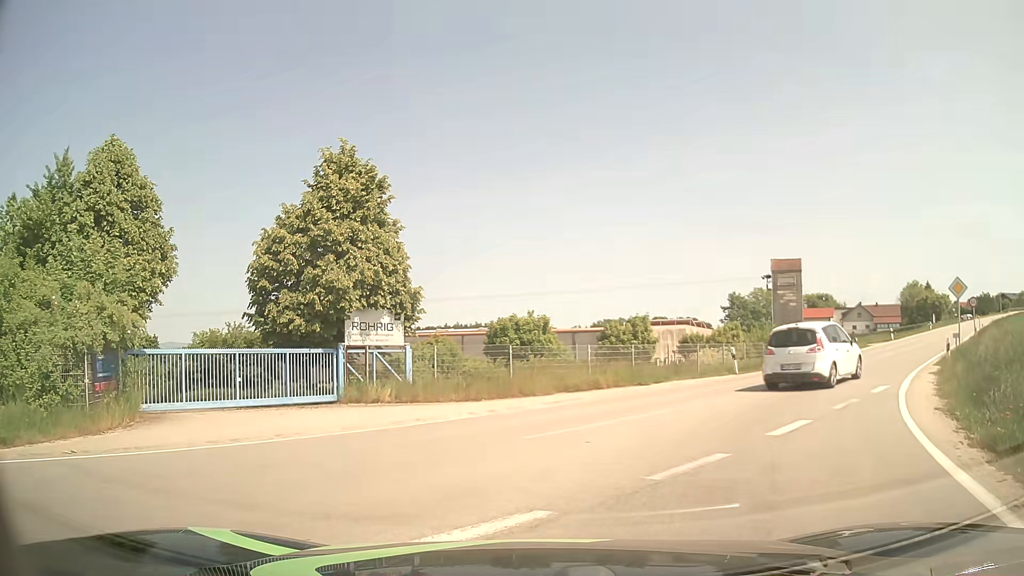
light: Day
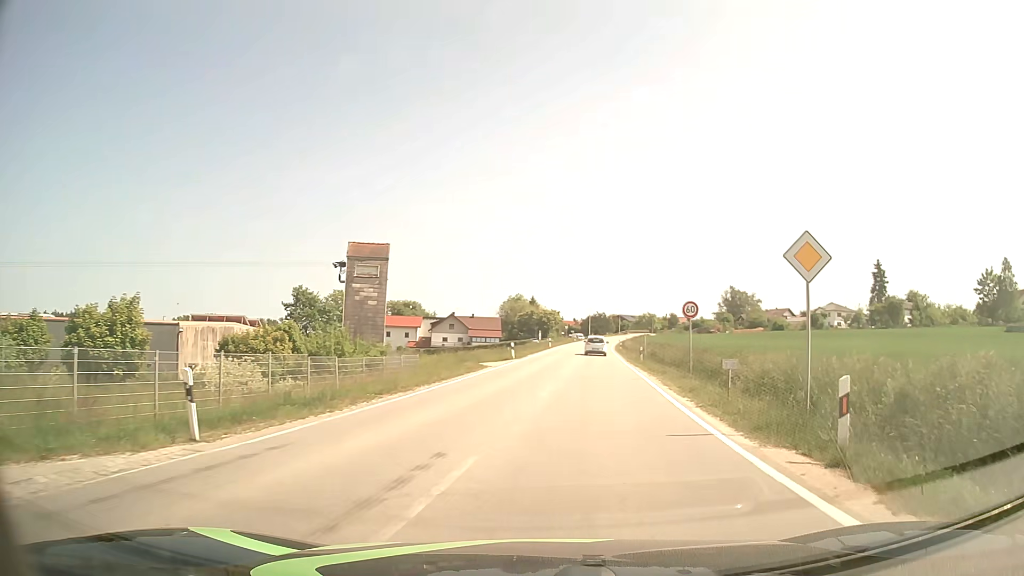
(+5.4, +15.6) m; +36°
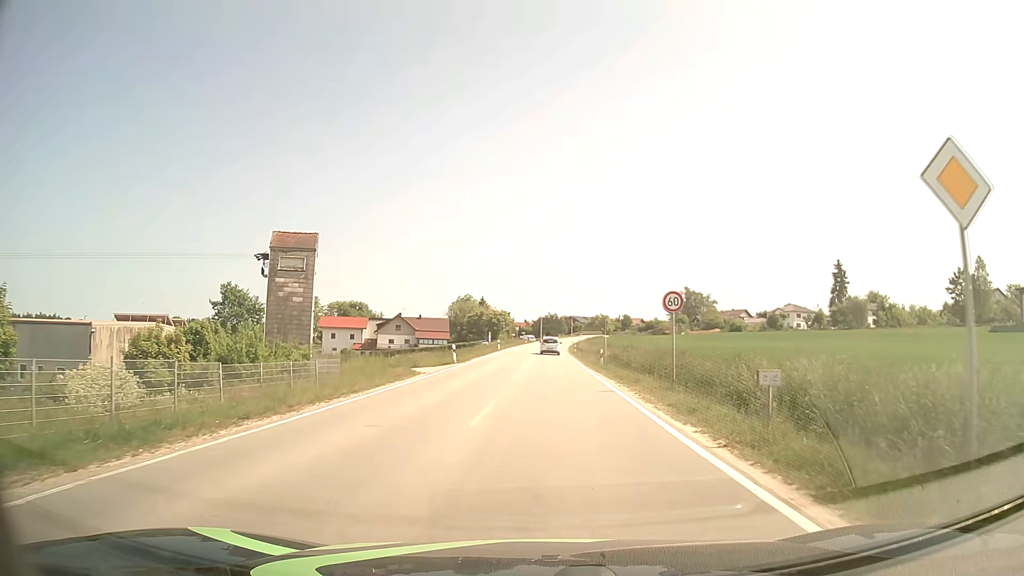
(+0.2, +5.5) m; +4°
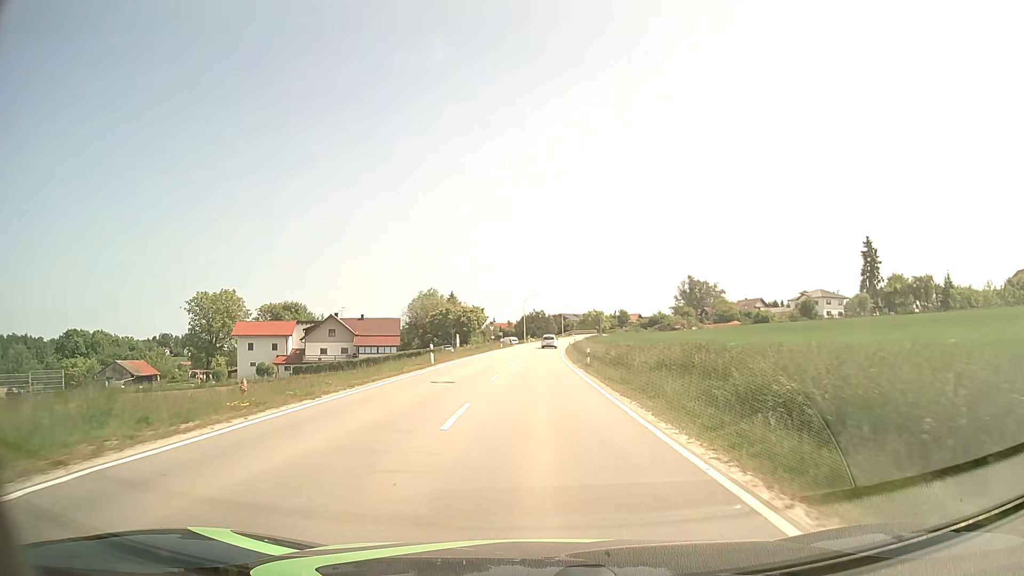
(+0.7, +36.6) m; +1°
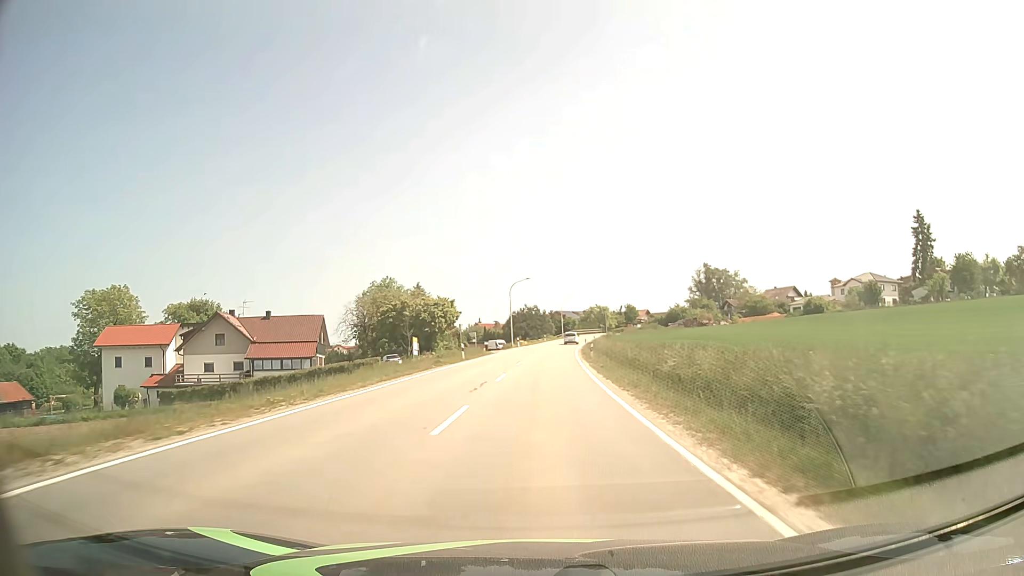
(+0.1, +36.7) m; +1°
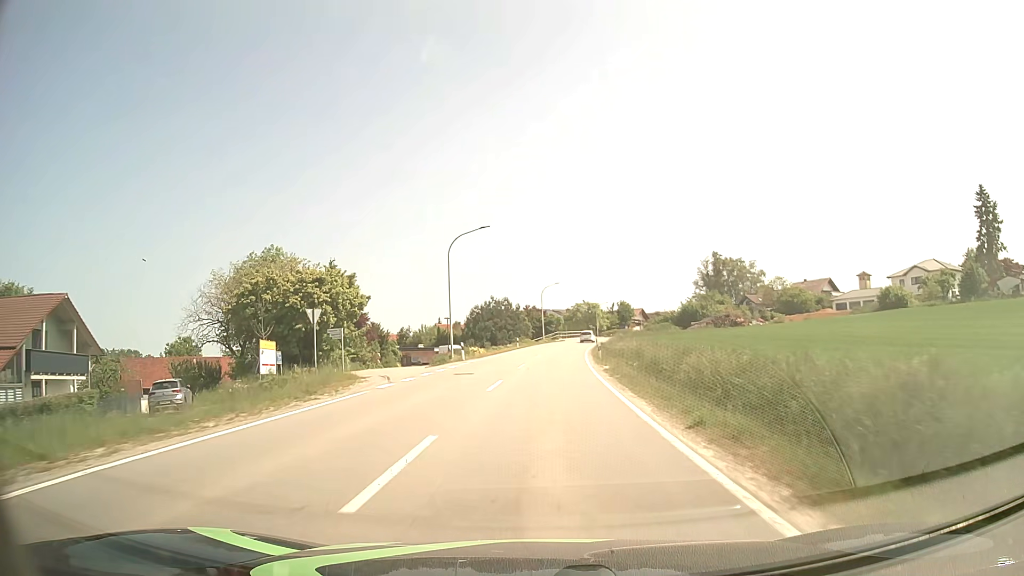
(+0.6, +39.9) m; +2°
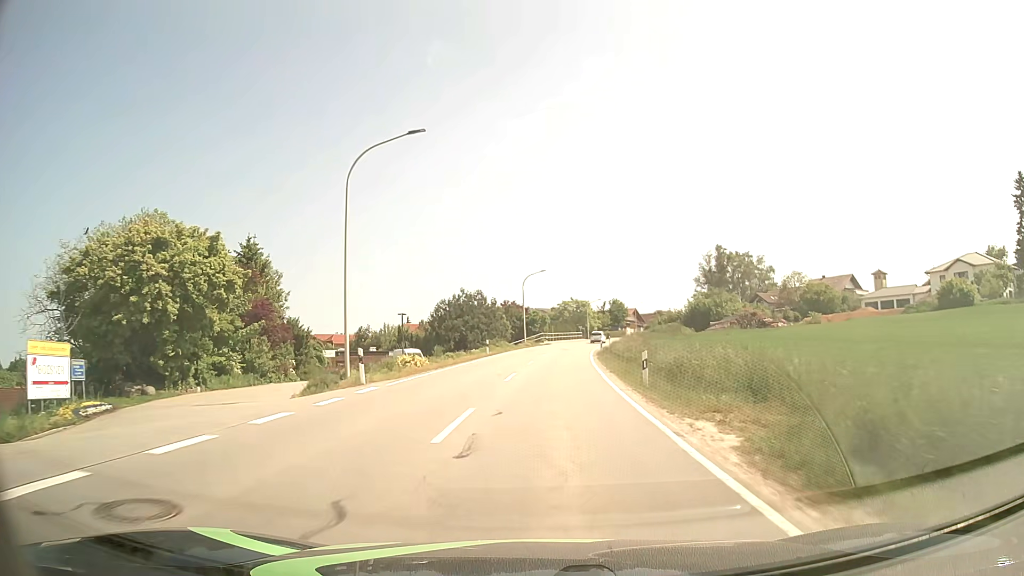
(+0.3, +20.3) m; +2°
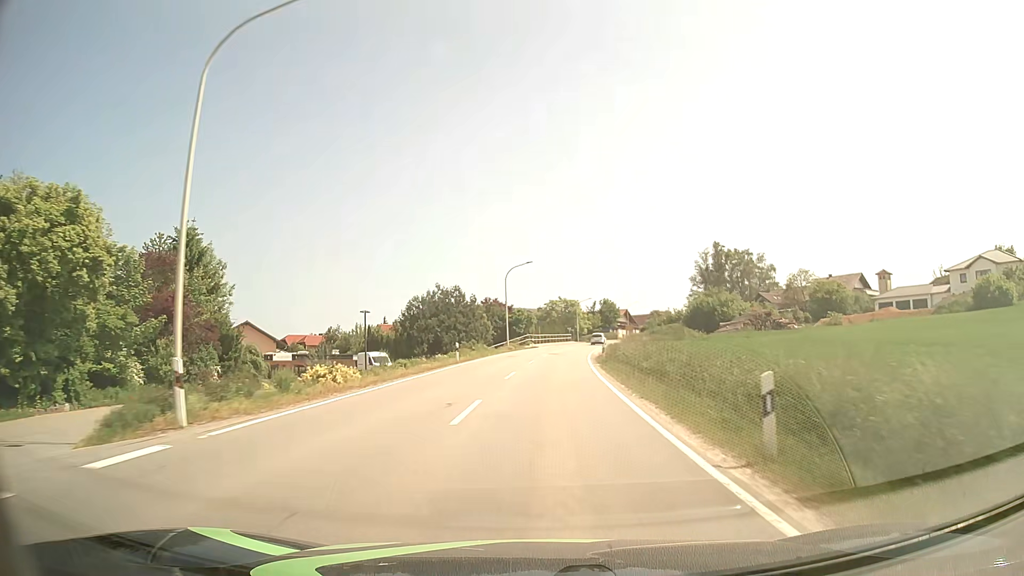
(+0.1, +10.1) m; +1°
(0, +10) (0, +20) (+1, +30) (+2, +40) (+2, +50) (+4, +60) (+5, +70) (+6, +80) (+8, +89) (+11, +99) m
